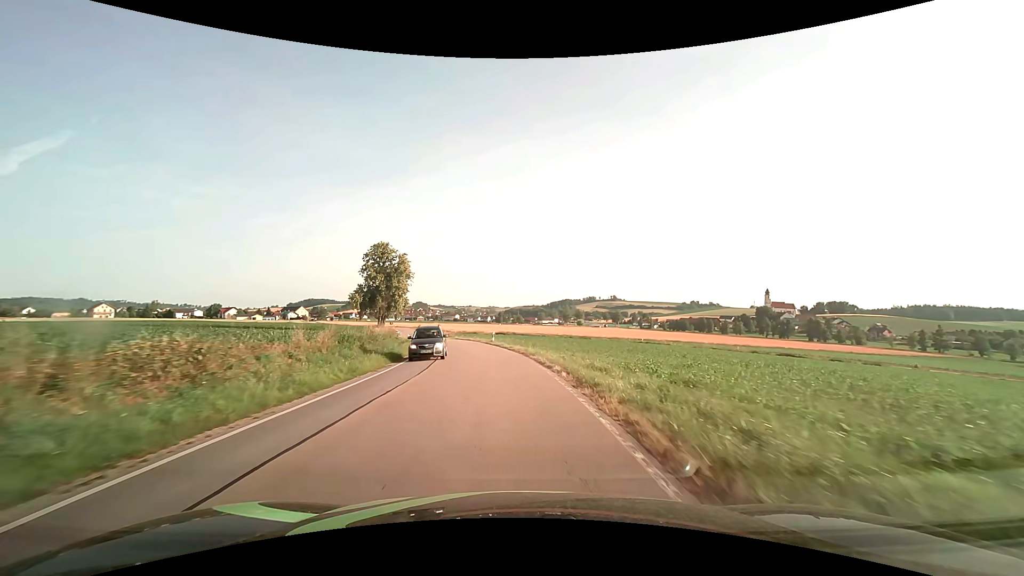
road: secondary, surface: asphalt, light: Day
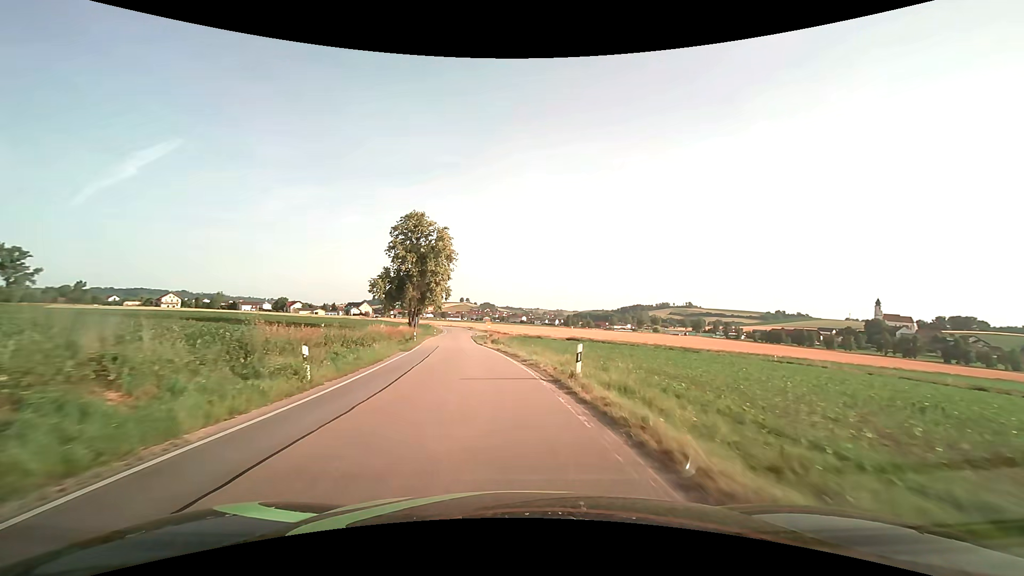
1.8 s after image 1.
(-1.7, +29.0) m; -8°
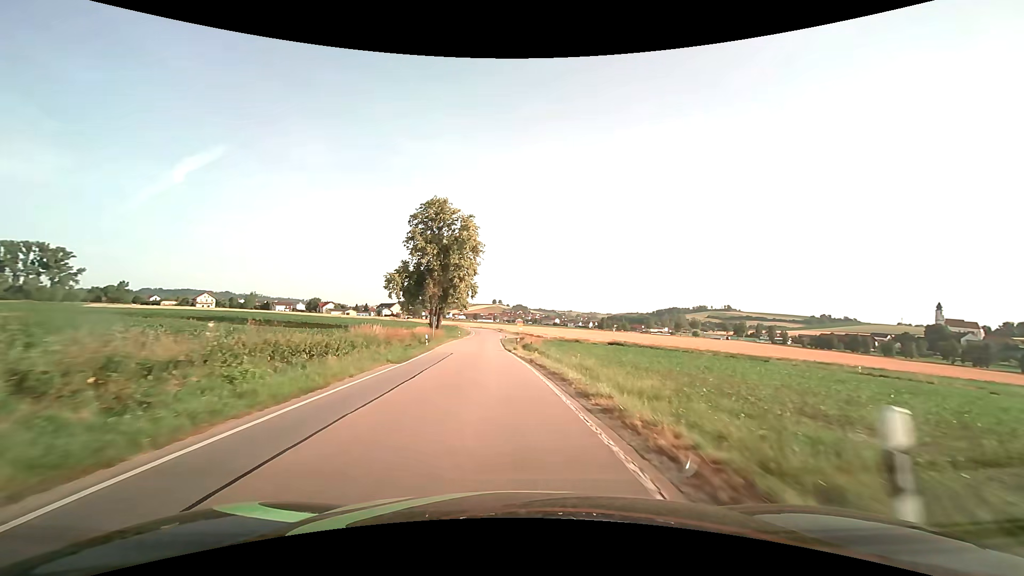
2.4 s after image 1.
(-0.3, +9.9) m; -4°
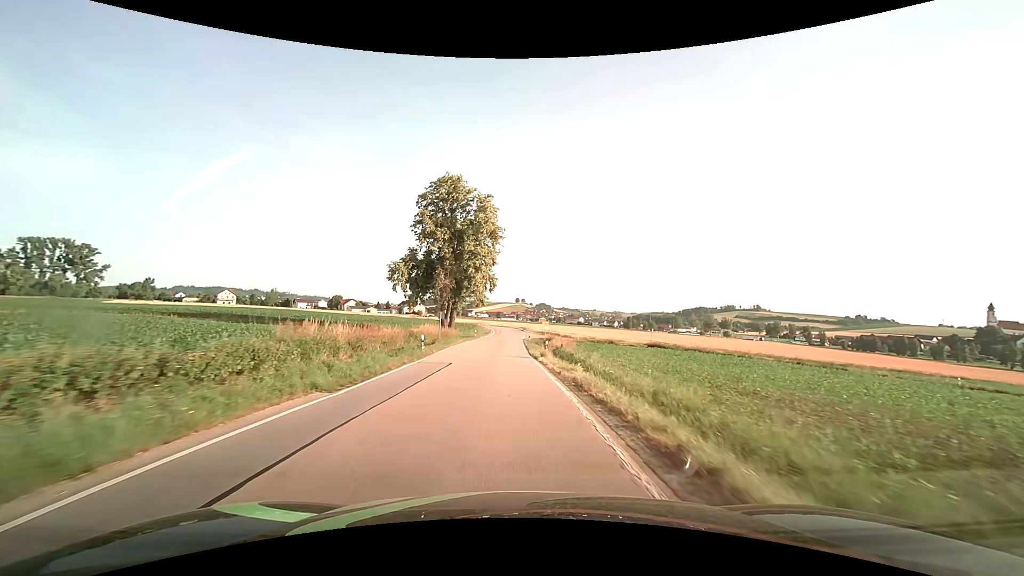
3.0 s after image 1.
(-0.2, +10.0) m; -3°
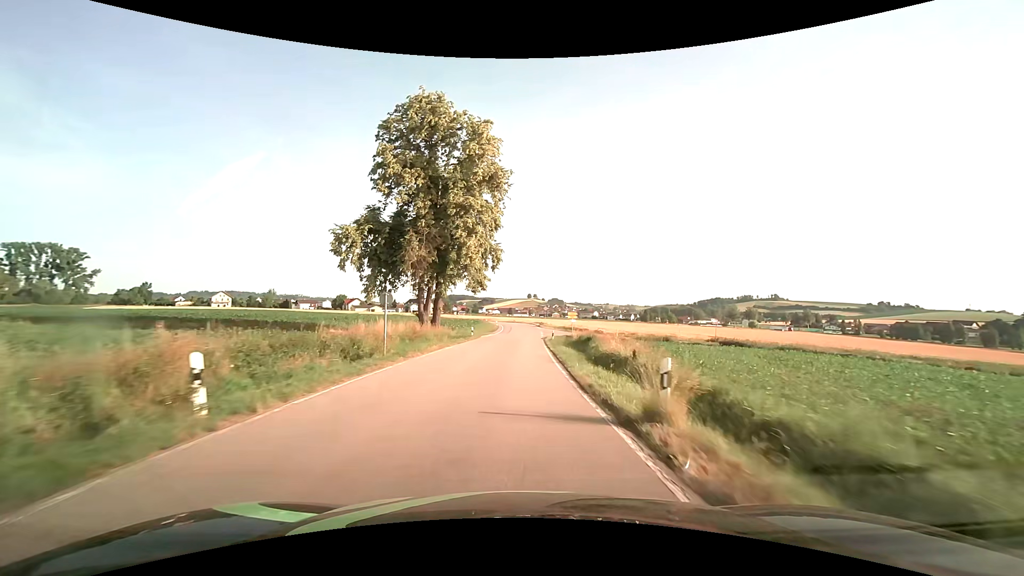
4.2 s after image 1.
(-0.4, +20.3) m; -1°
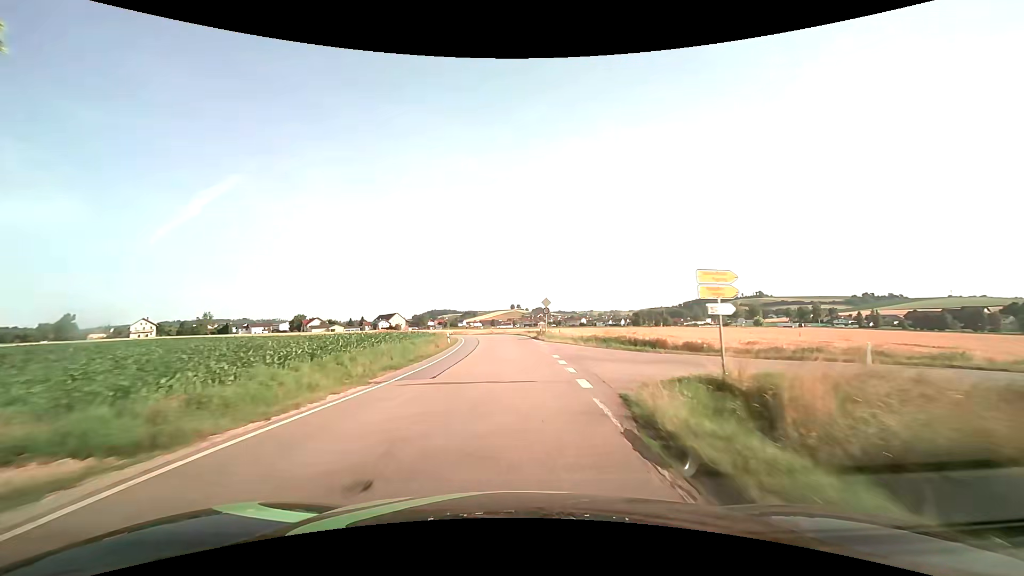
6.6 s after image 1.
(+0.6, +41.2) m; +2°
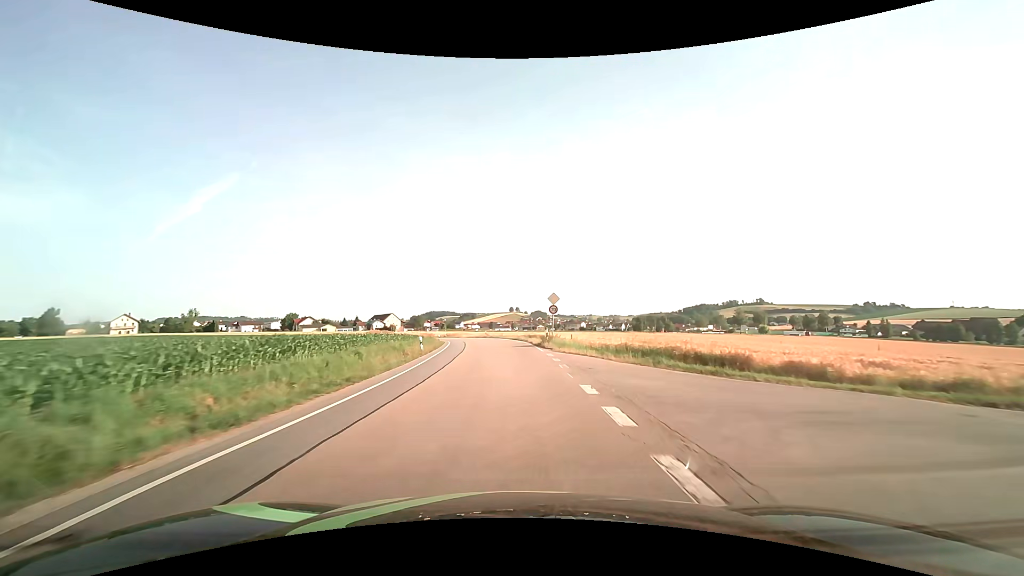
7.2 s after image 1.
(0.0, +10.0) m; 0°
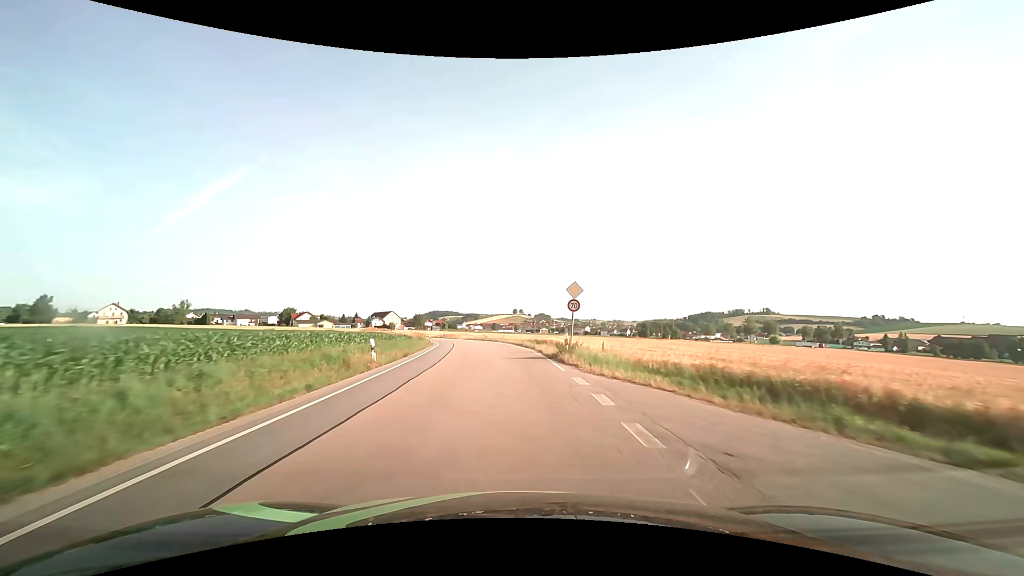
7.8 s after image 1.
(0.0, +9.9) m; 0°
(0, +10) (0, +20) (-1, +30) (-2, +40) (-4, +50) (-5, +60) (-8, +69) (-10, +79) (-12, +89) (-15, +98) m
